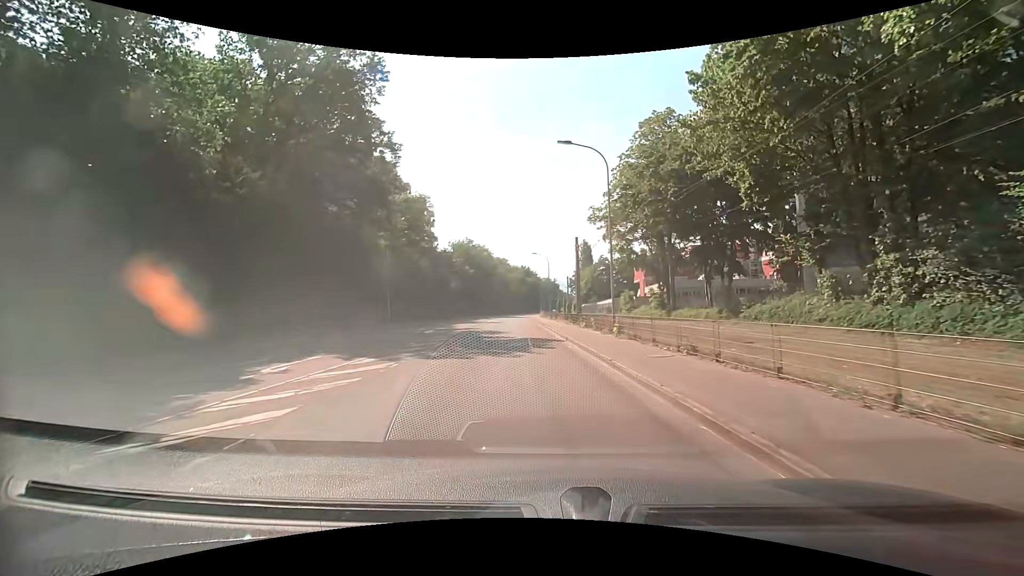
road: secondary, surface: asphalt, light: Day
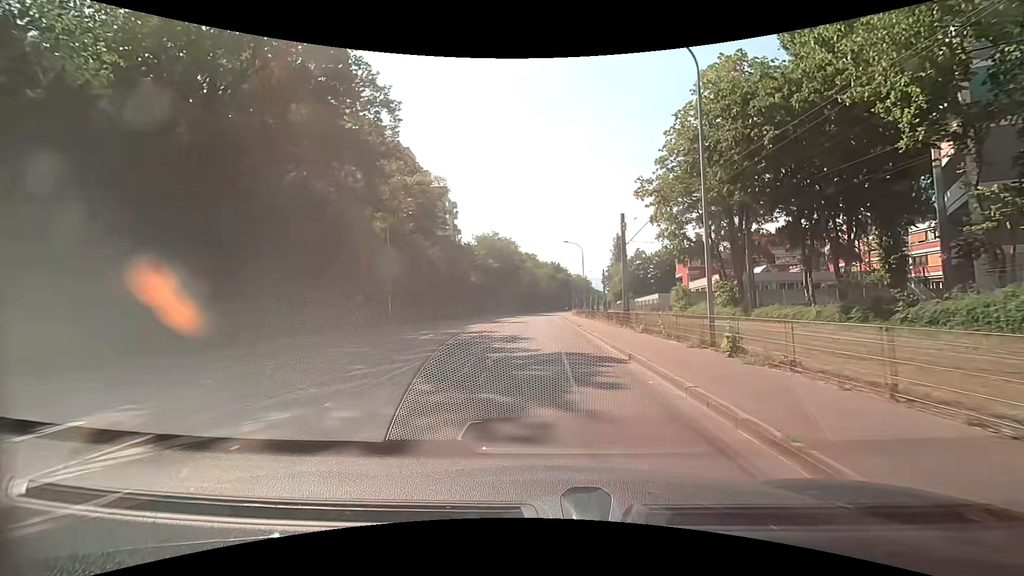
(-0.3, +9.4) m; -3°
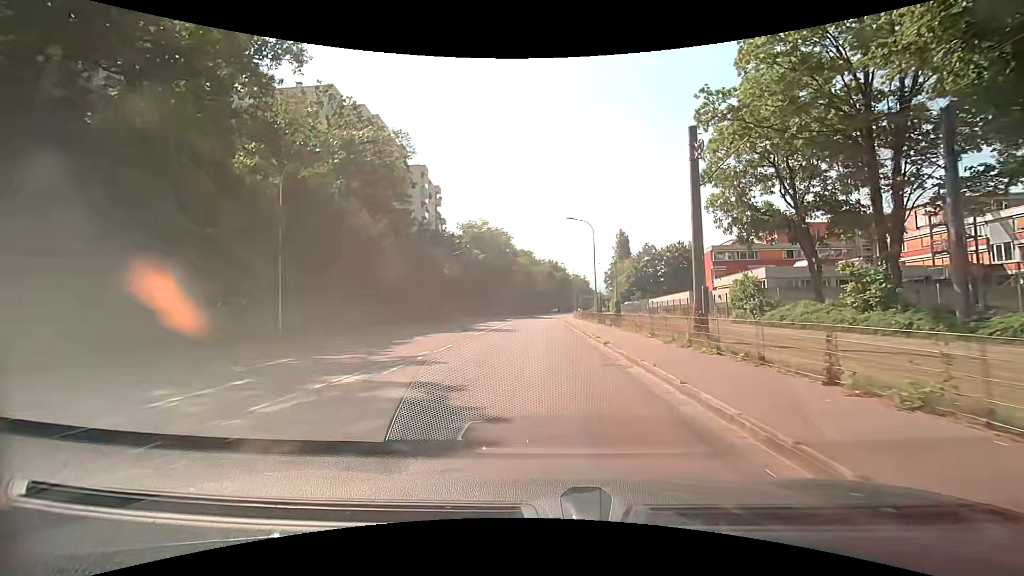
(+0.1, +16.6) m; +1°
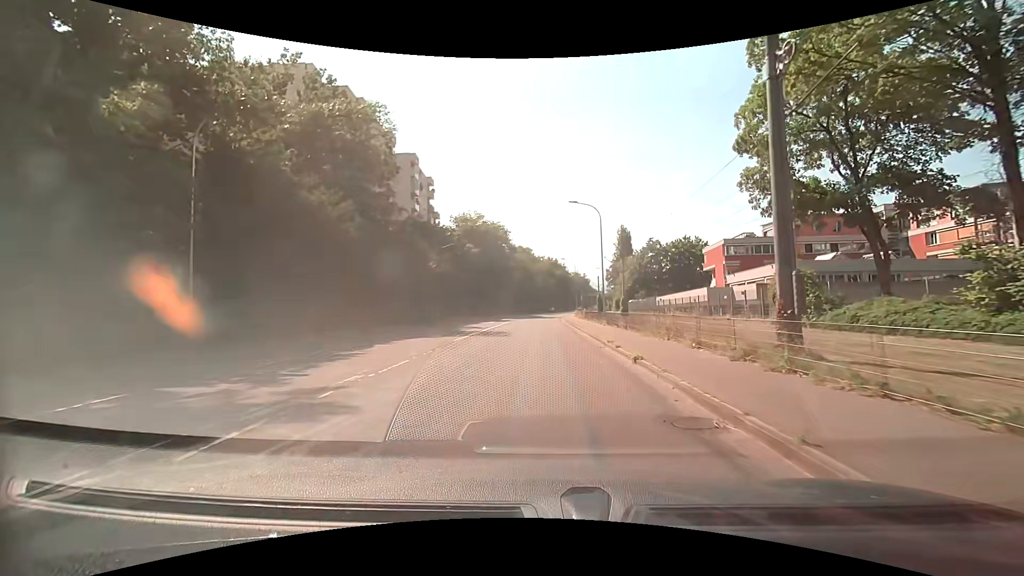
(-0.1, +6.1) m; 0°
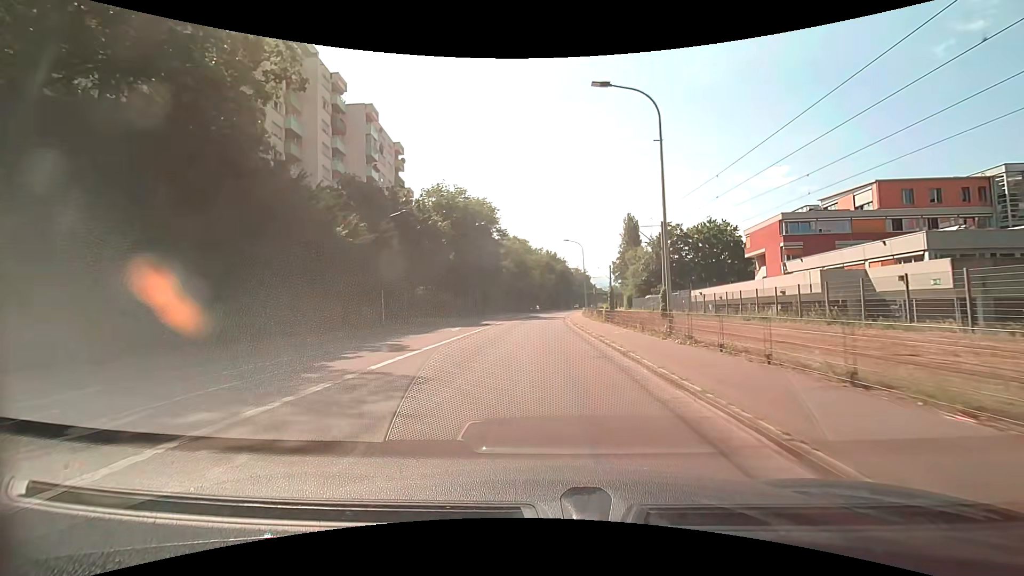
(0.0, +19.7) m; +1°
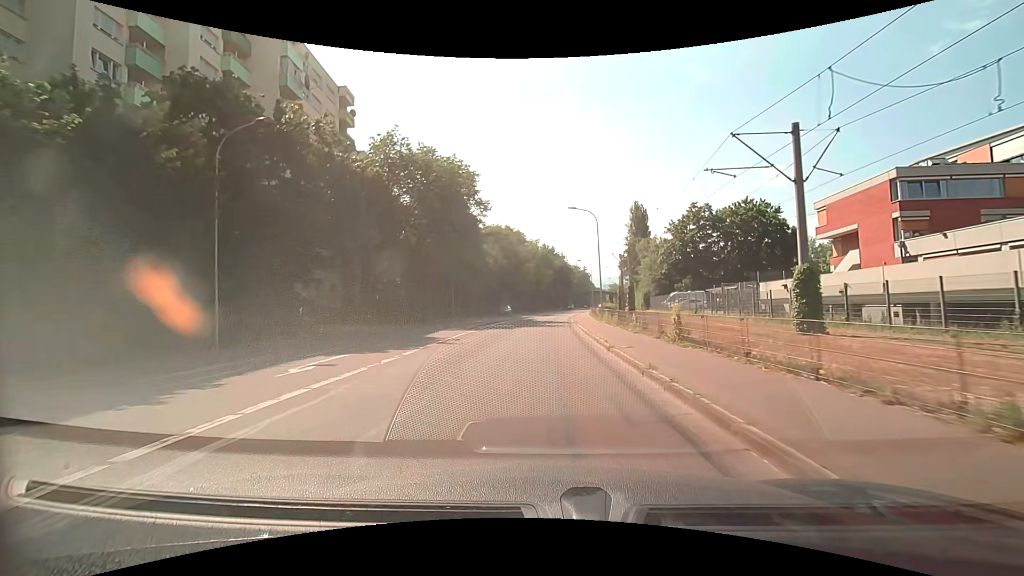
(-0.1, +19.6) m; 0°
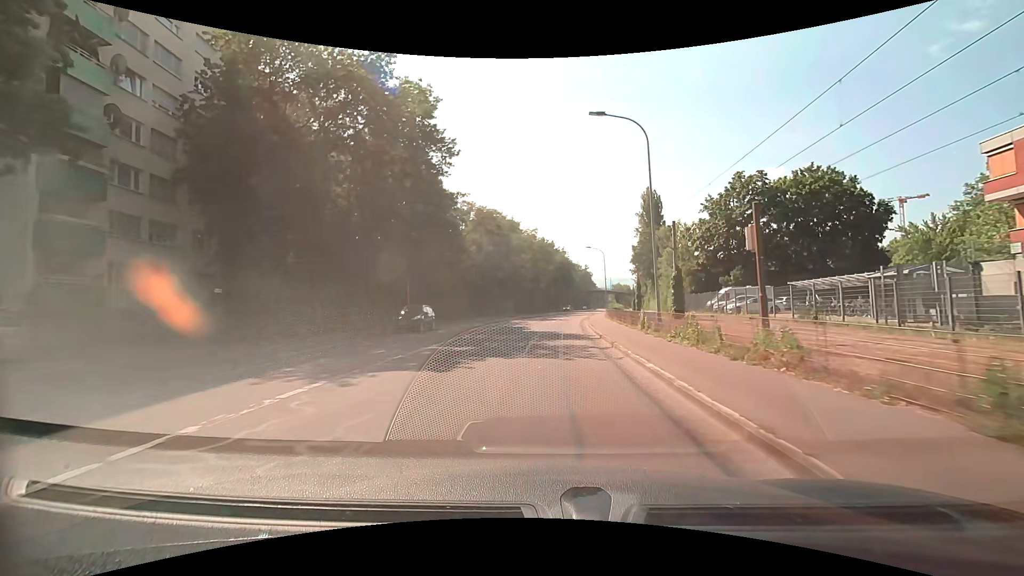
(+0.1, +20.1) m; +1°
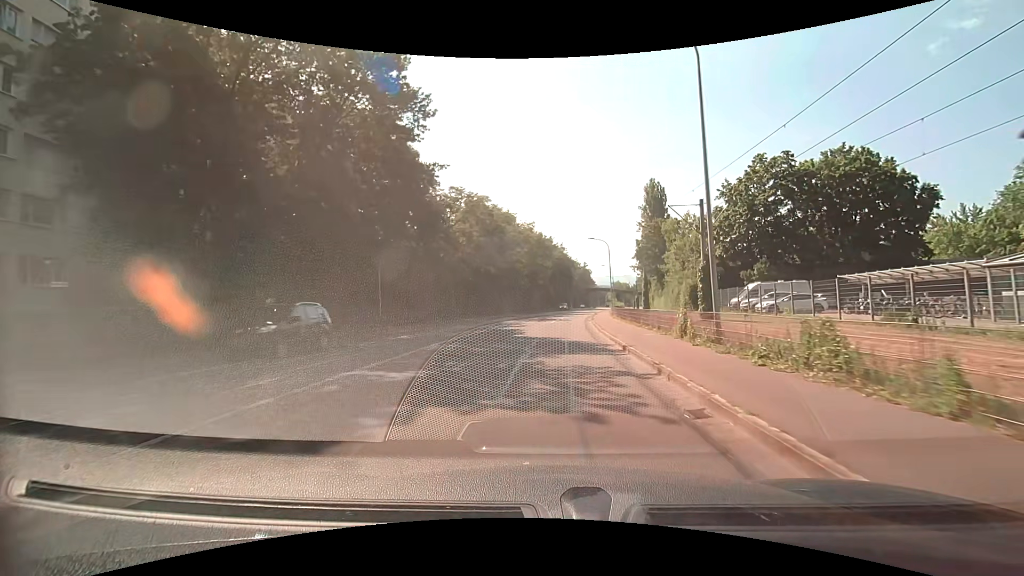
(0.0, +6.9) m; 0°
(0, +10) (0, +20) (+1, +30) (+1, +40) (+2, +50) (+3, +60) (+5, +70) (+6, +80) (+7, +90) (+7, +100) m
